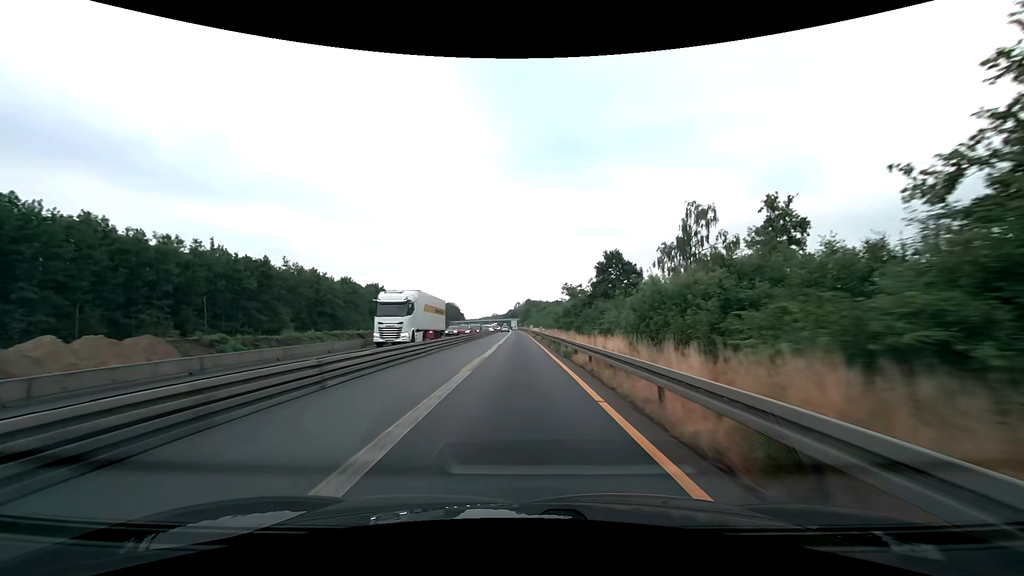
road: motorway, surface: asphalt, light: Day
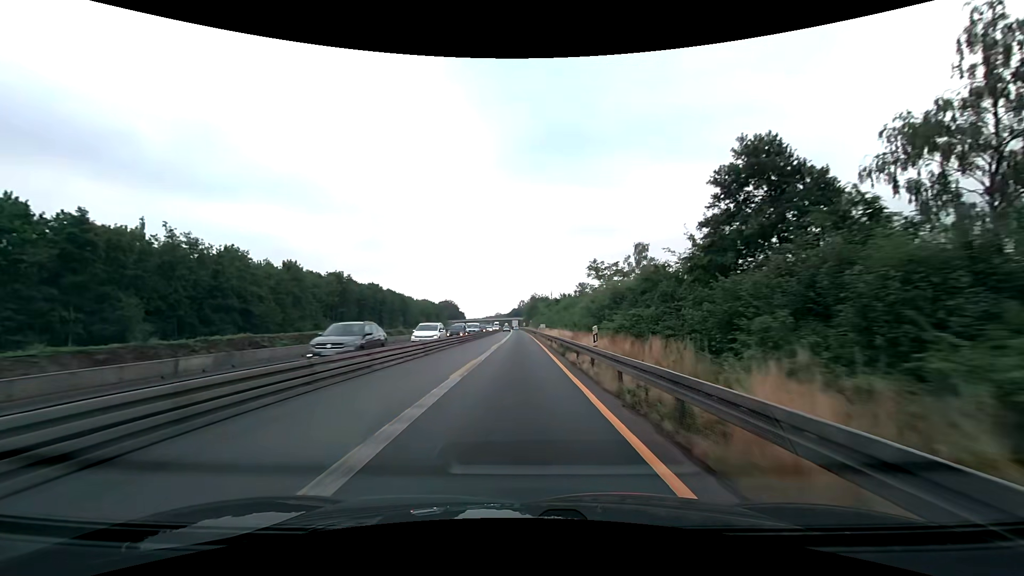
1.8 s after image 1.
(-0.2, +37.4) m; -1°
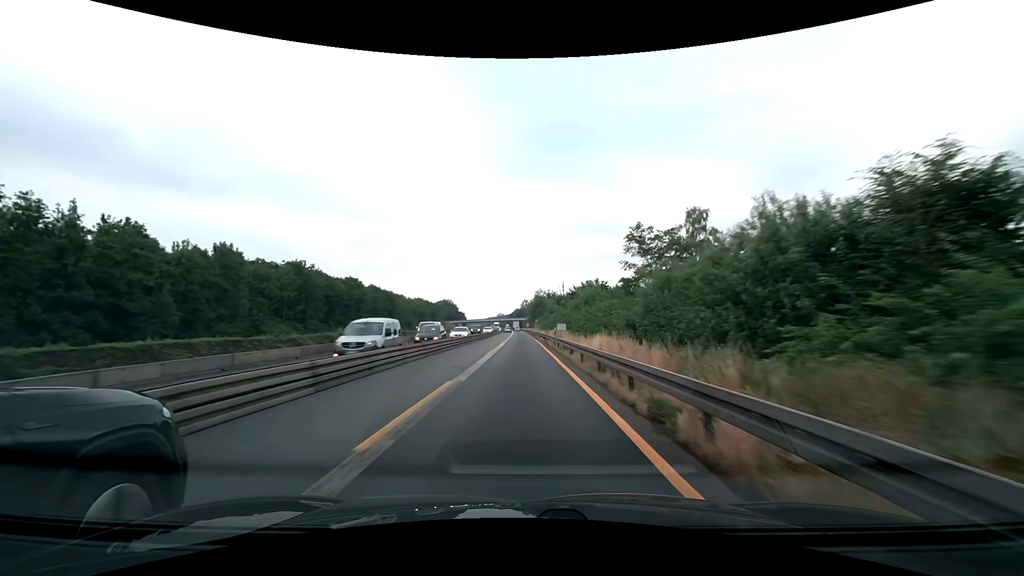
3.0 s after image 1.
(0.0, +25.0) m; 0°
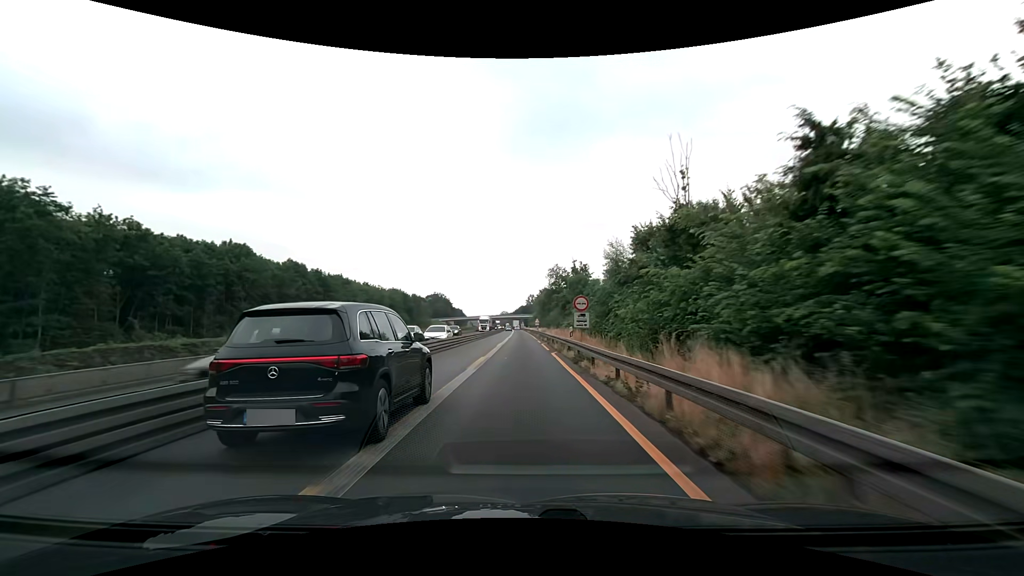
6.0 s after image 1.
(-0.2, +62.6) m; -1°
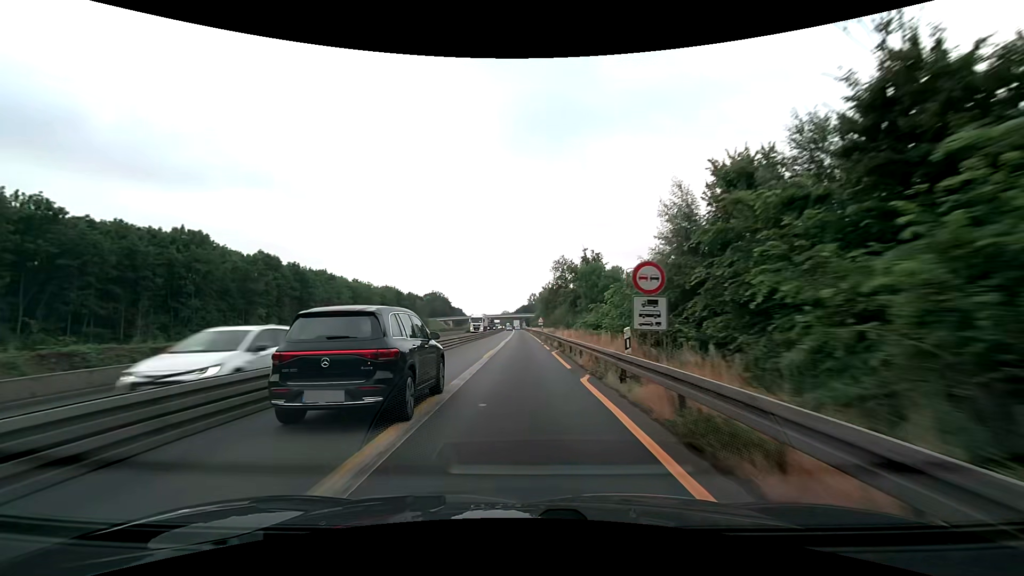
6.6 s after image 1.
(0.0, +12.5) m; 0°
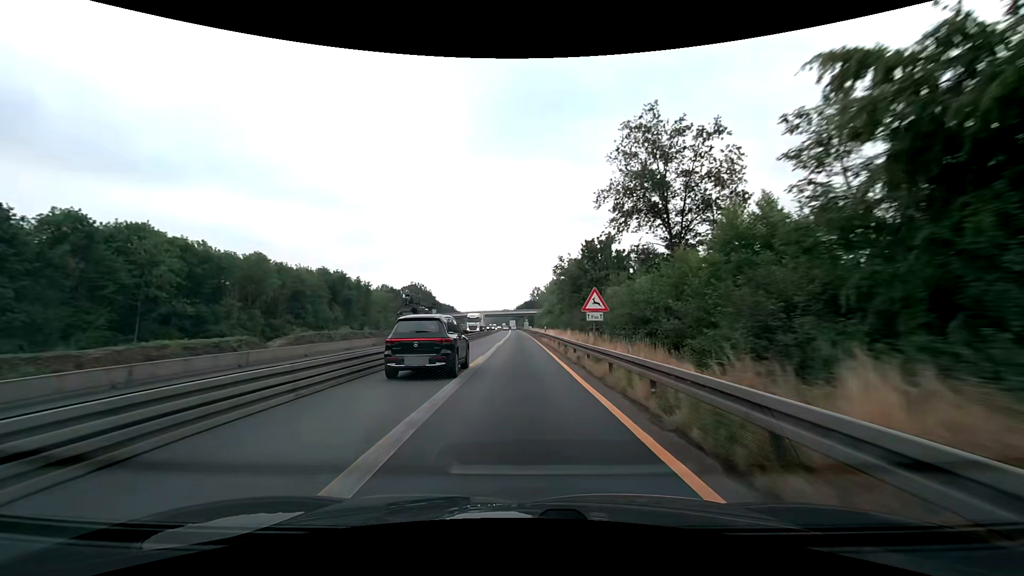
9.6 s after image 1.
(-0.5, +62.6) m; 0°
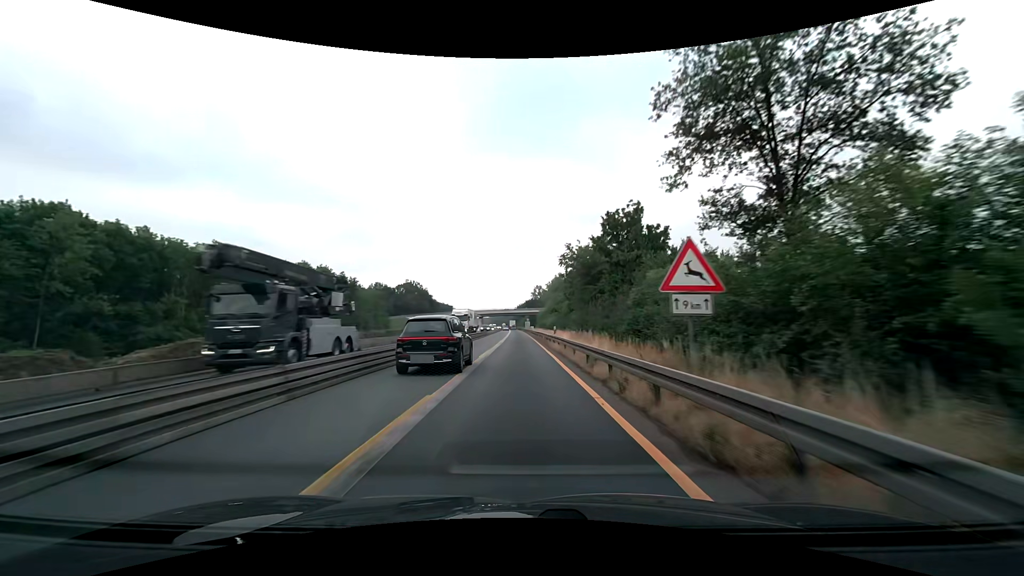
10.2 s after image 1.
(0.0, +12.5) m; 0°
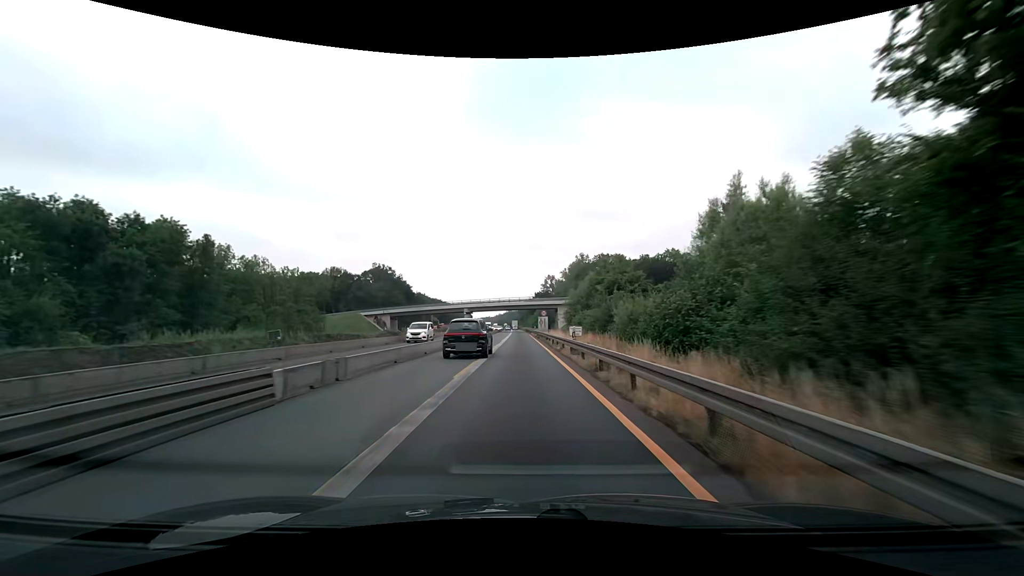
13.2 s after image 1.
(-0.5, +62.6) m; -1°
(0, +10) (0, +20) (0, +30) (0, +40) (0, +50) (0, +60) (0, +70) (-1, +80) (-1, +90) (-1, +100) m
